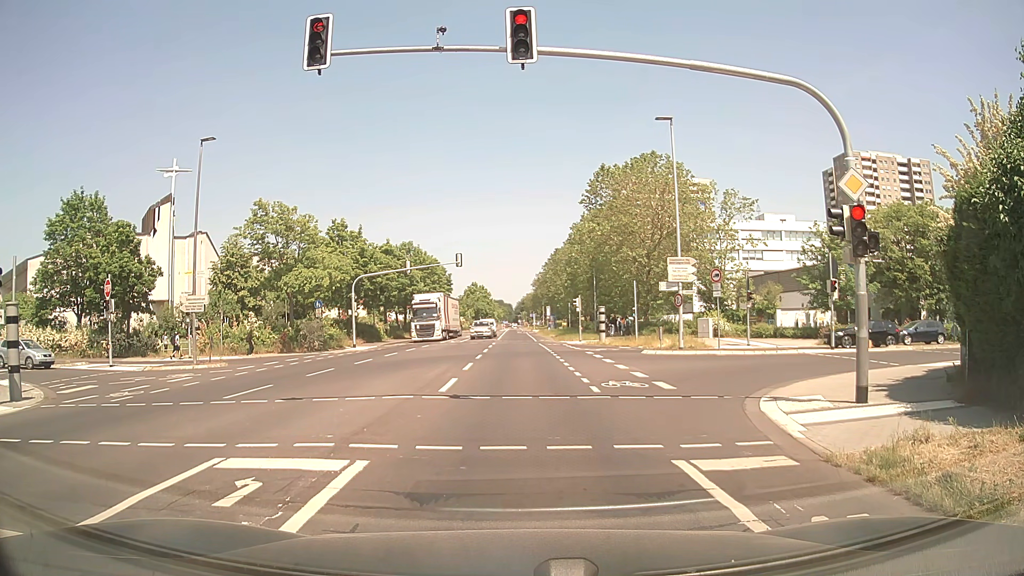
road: secondary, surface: asphalt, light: Day
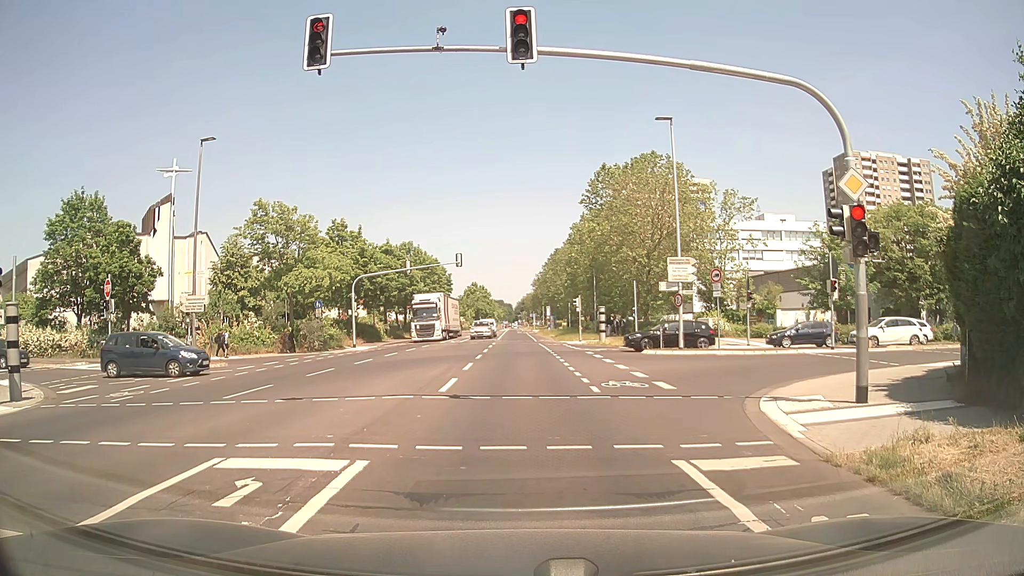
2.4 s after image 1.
(0.0, 0.0) m; 0°
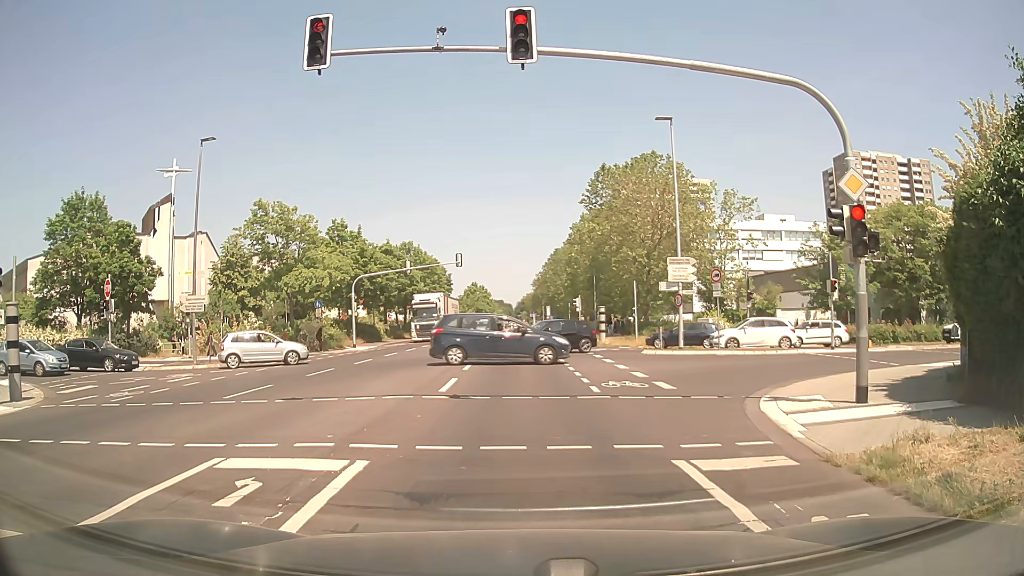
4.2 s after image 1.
(0.0, 0.0) m; 0°
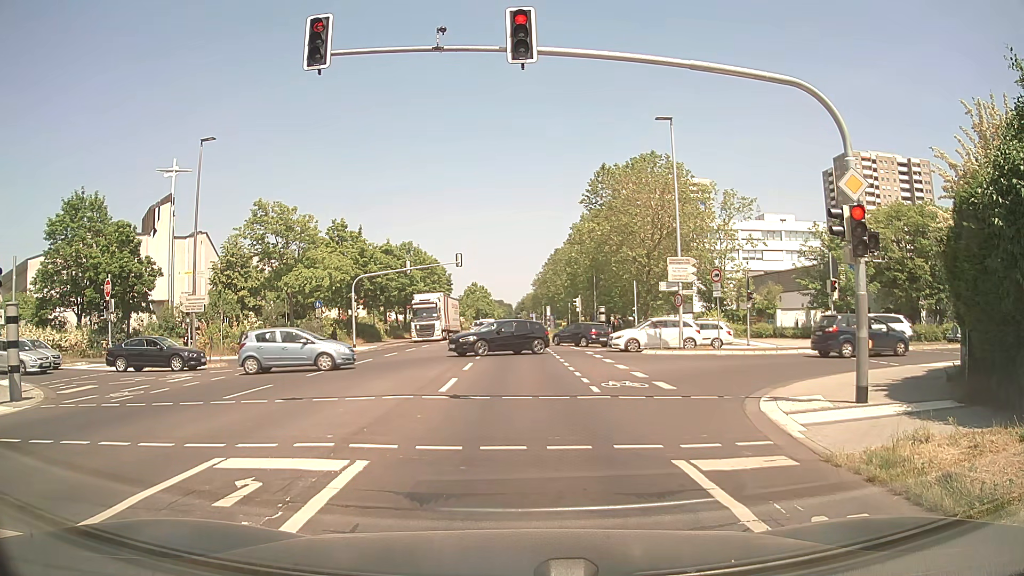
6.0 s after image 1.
(0.0, 0.0) m; 0°
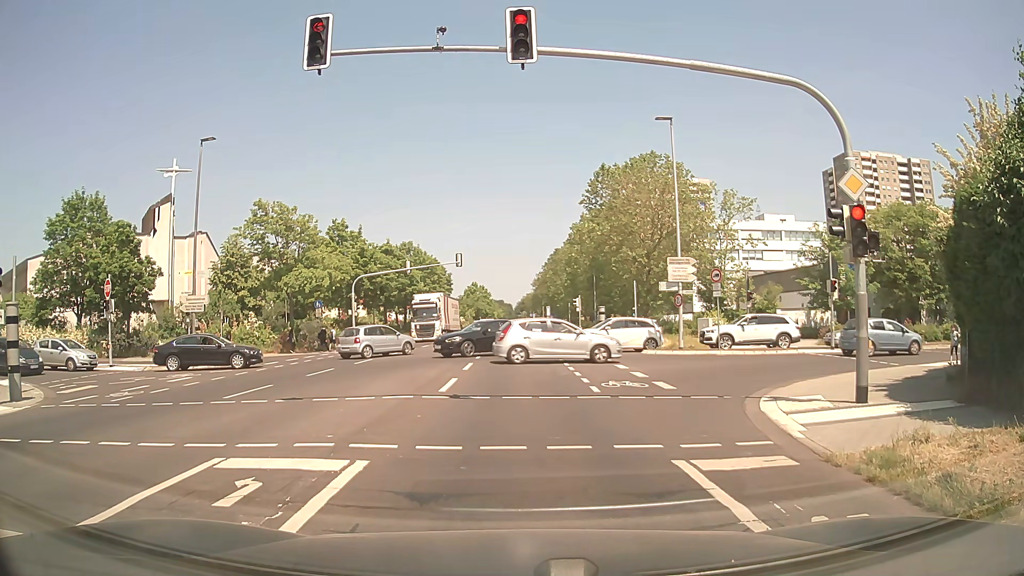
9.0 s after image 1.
(0.0, 0.0) m; 0°
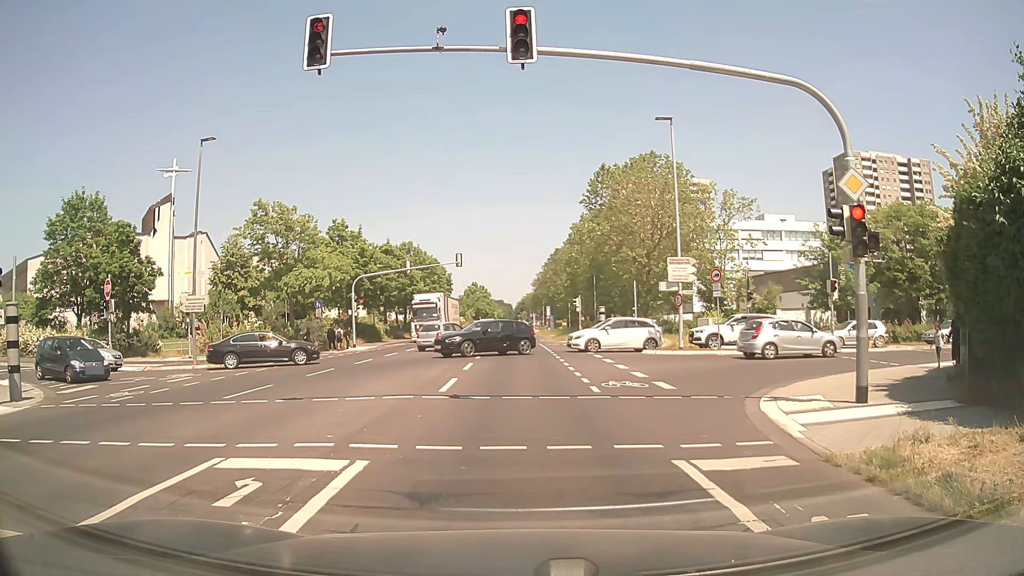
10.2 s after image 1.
(0.0, 0.0) m; 0°
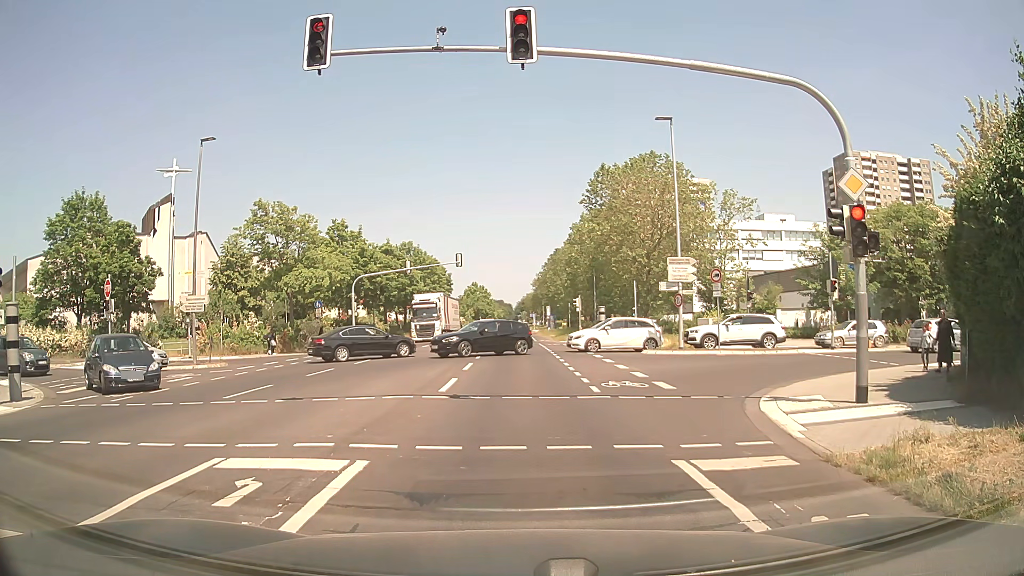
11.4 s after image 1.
(0.0, 0.0) m; 0°
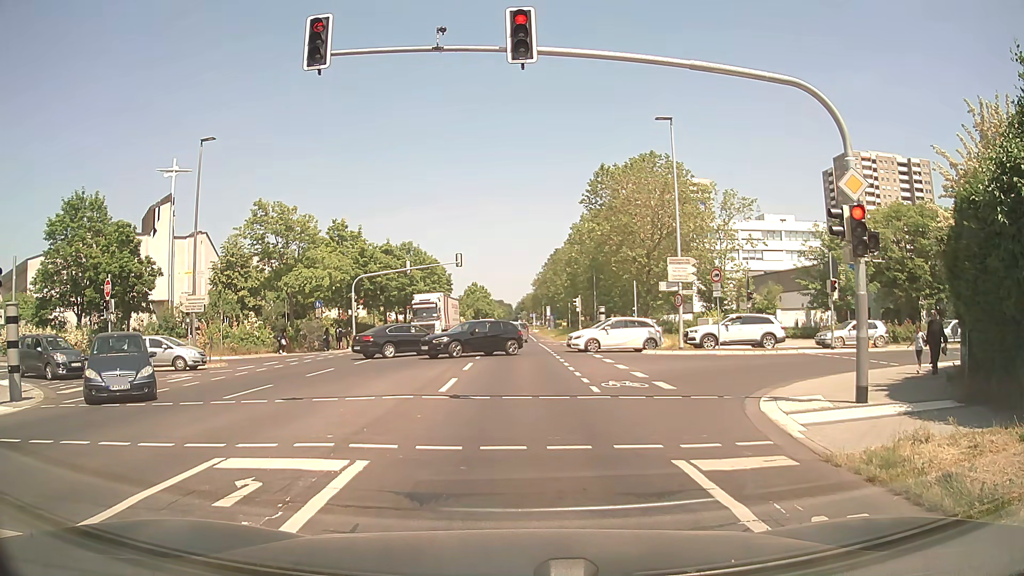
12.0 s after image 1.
(0.0, 0.0) m; 0°
(0, +10) (0, +20) (+1, +30) (+1, +40) (+1, +50) (+1, +60) (+1, +70) (+1, +80) (+1, +90) (+1, +100) m
